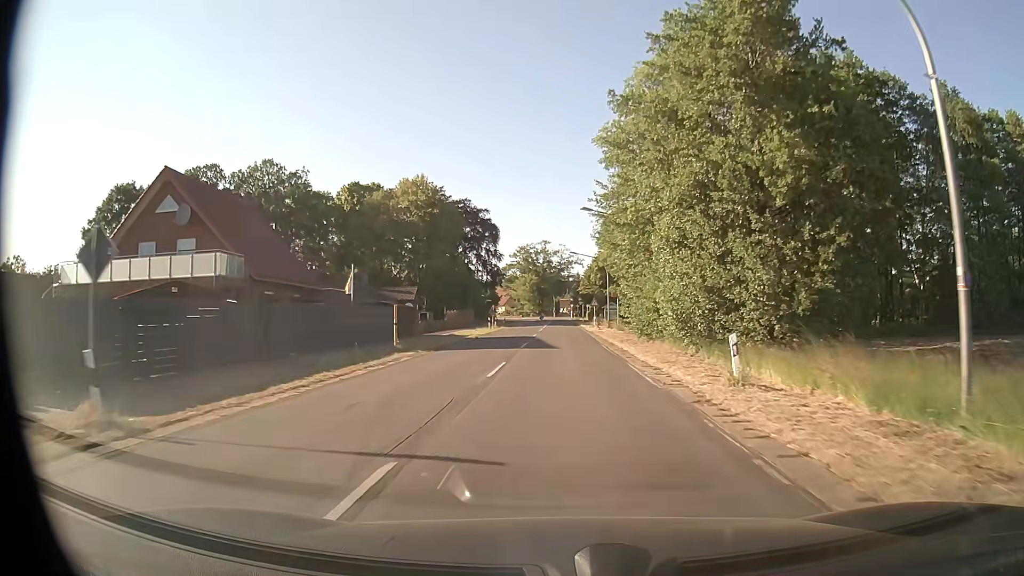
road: secondary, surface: asphalt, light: Day
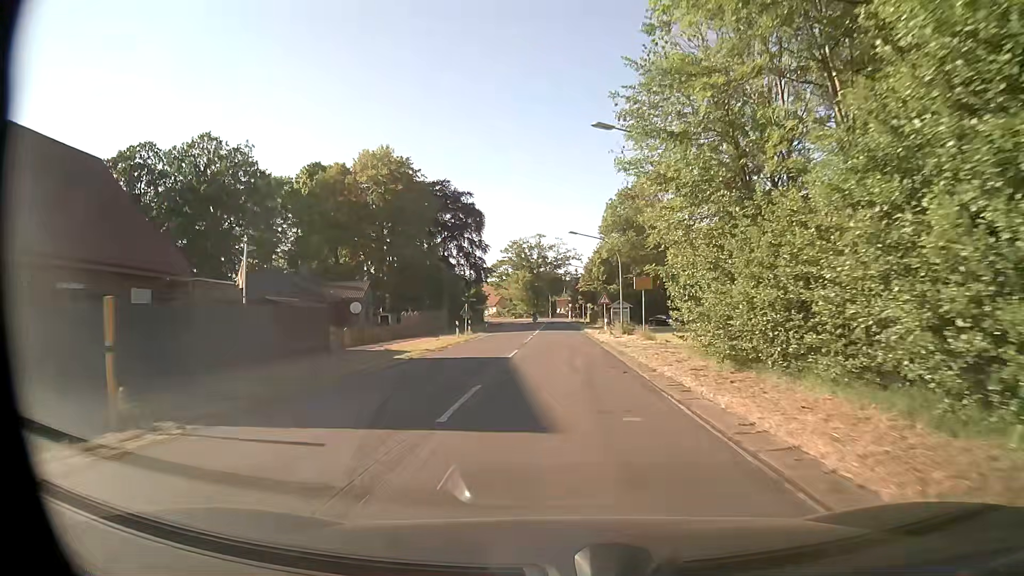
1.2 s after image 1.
(+0.1, +17.0) m; 0°
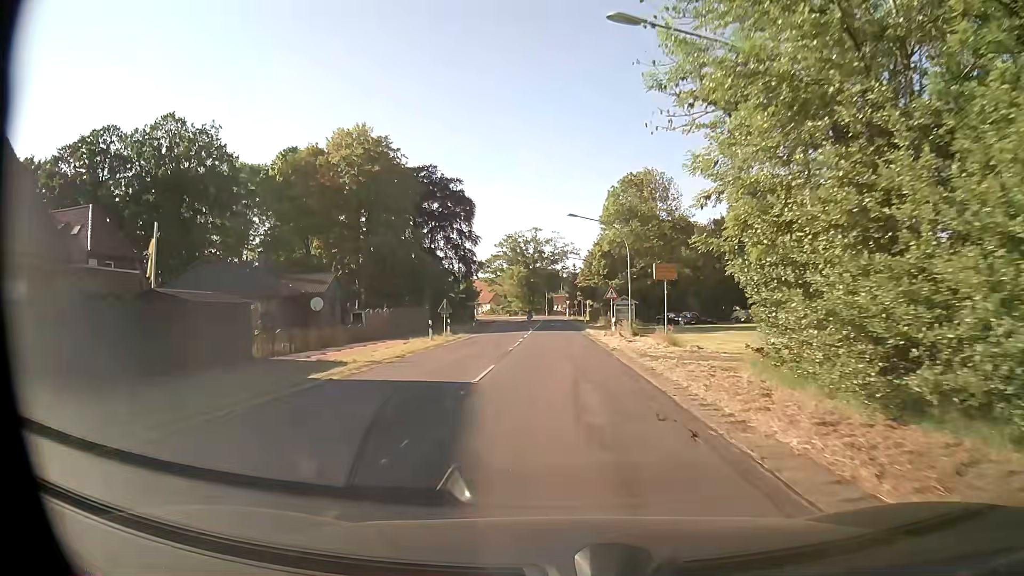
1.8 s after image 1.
(0.0, +7.9) m; 0°
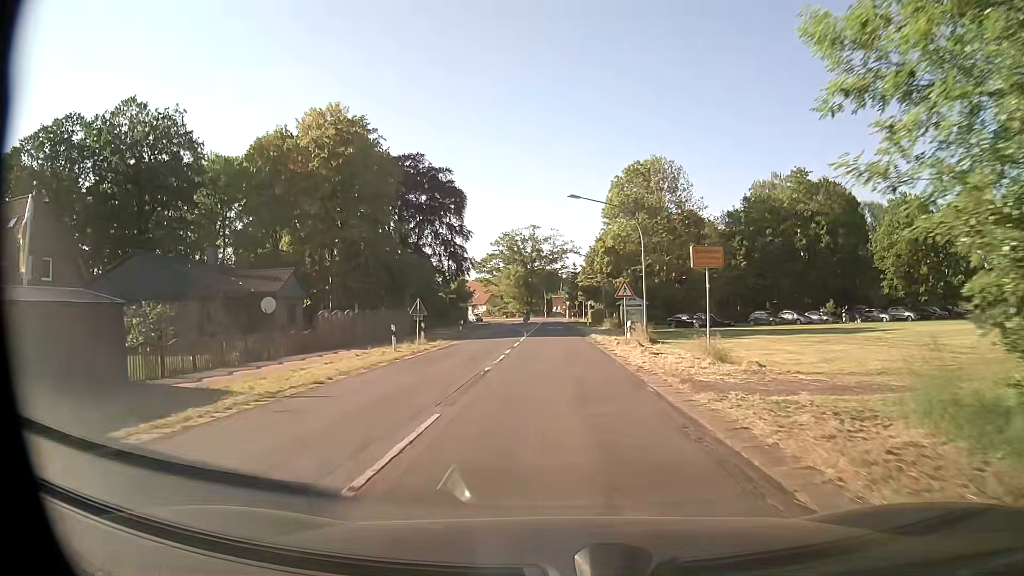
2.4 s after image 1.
(0.0, +7.6) m; 0°
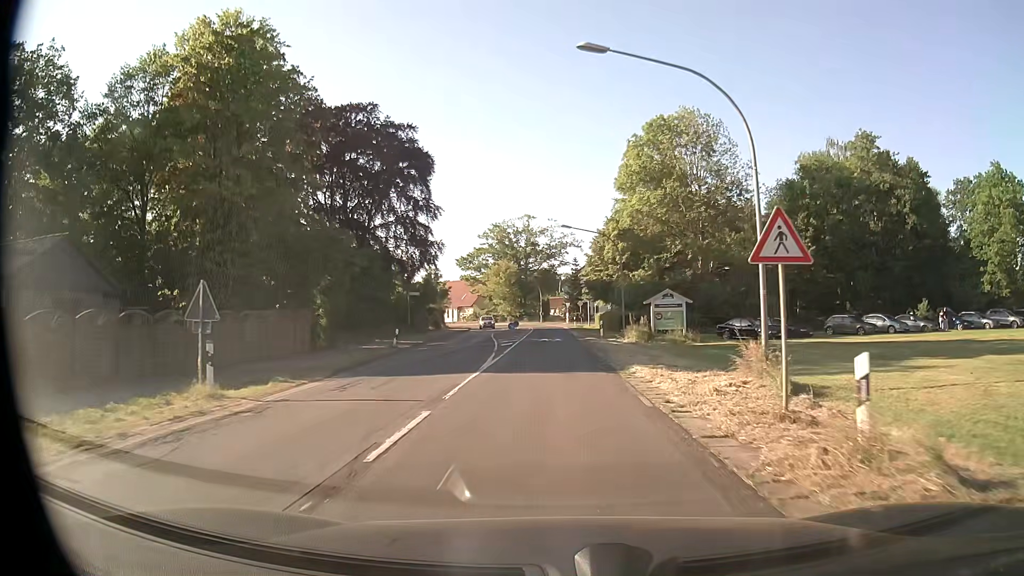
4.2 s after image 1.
(0.0, +20.6) m; 0°
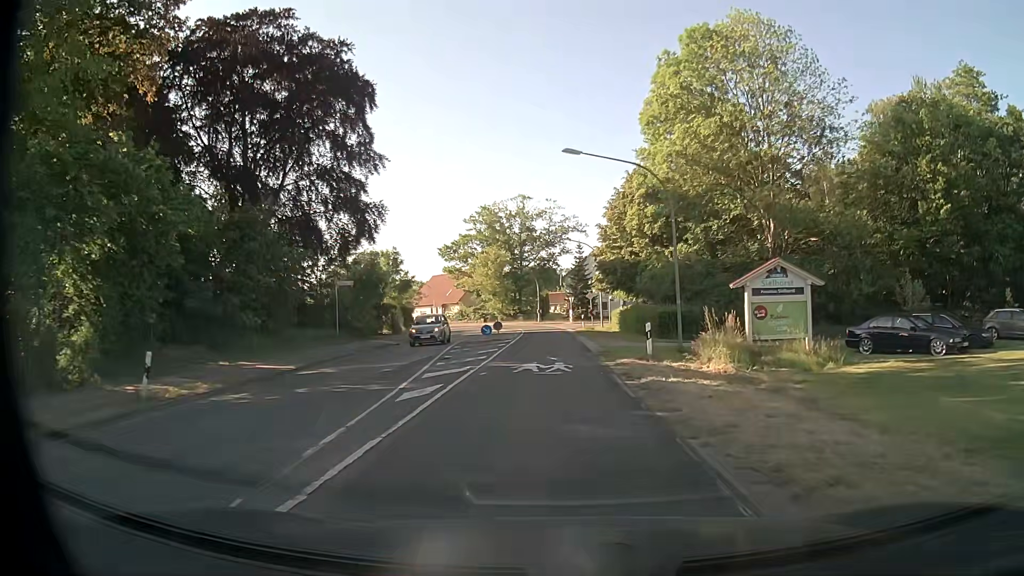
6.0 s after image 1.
(+0.1, +20.3) m; 0°
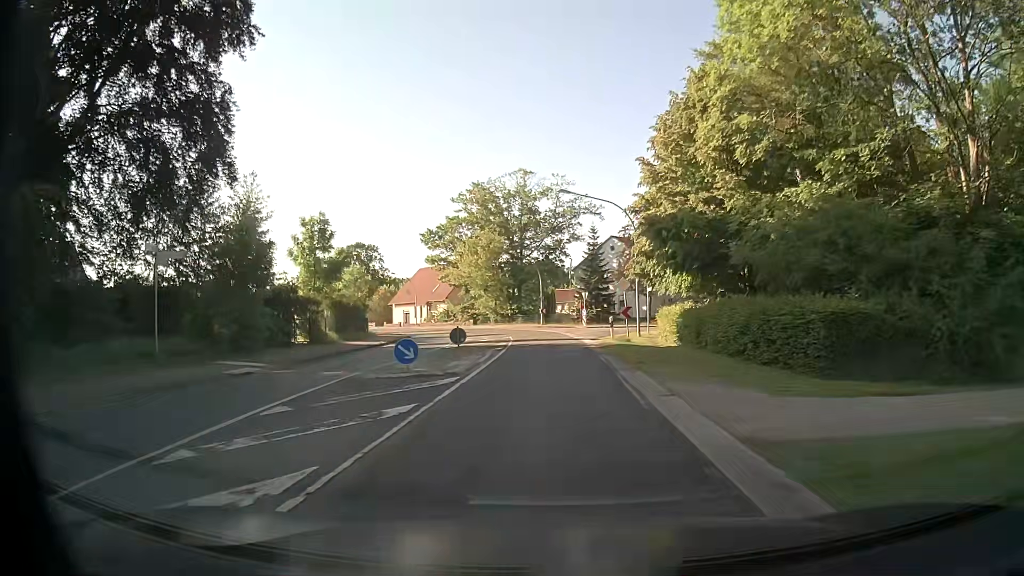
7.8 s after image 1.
(-0.3, +20.5) m; -1°
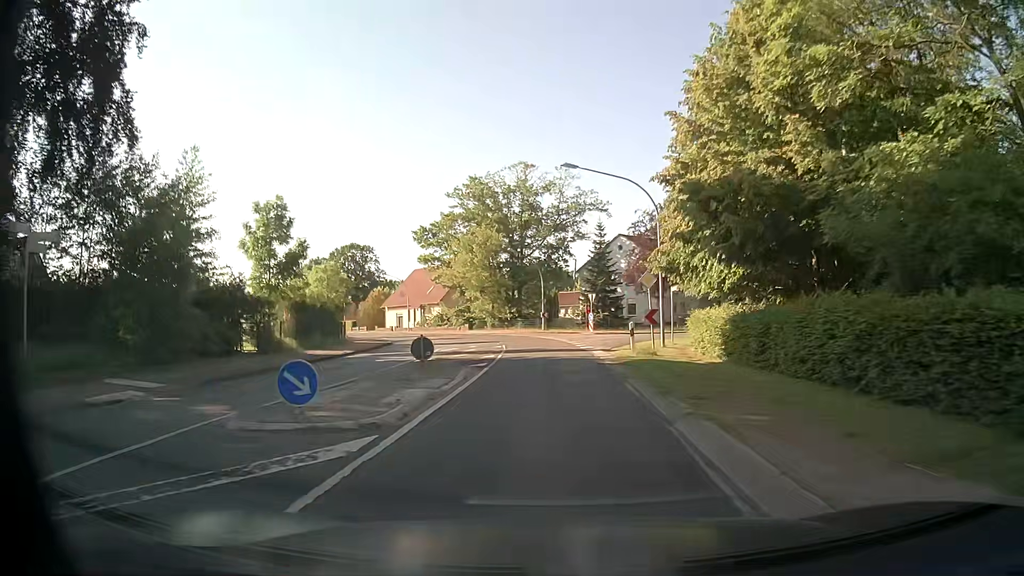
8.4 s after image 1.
(-0.1, +6.9) m; -1°
(0, +10) (0, +20) (0, +30) (-1, +40) (-3, +50) (-6, +59) (-10, +68) (-16, +77) (-21, +85) (-27, +93) m
